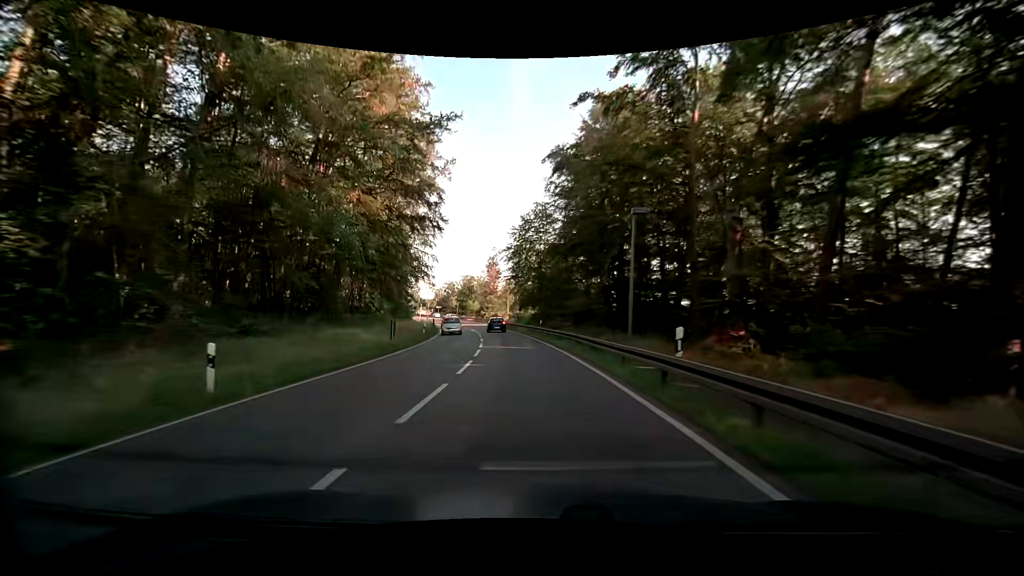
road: primary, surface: asphalt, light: Day
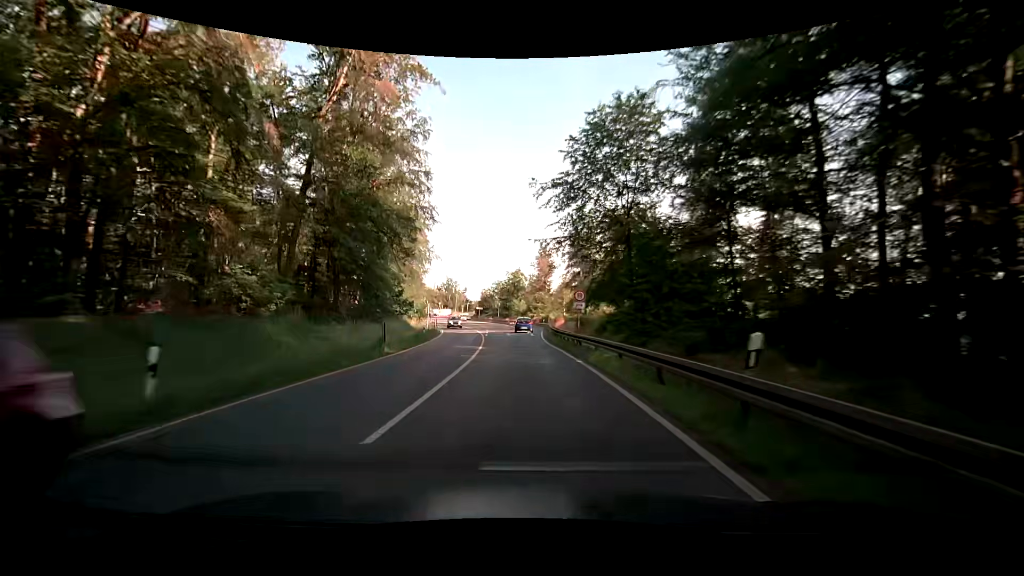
(-1.8, +31.7) m; -7°
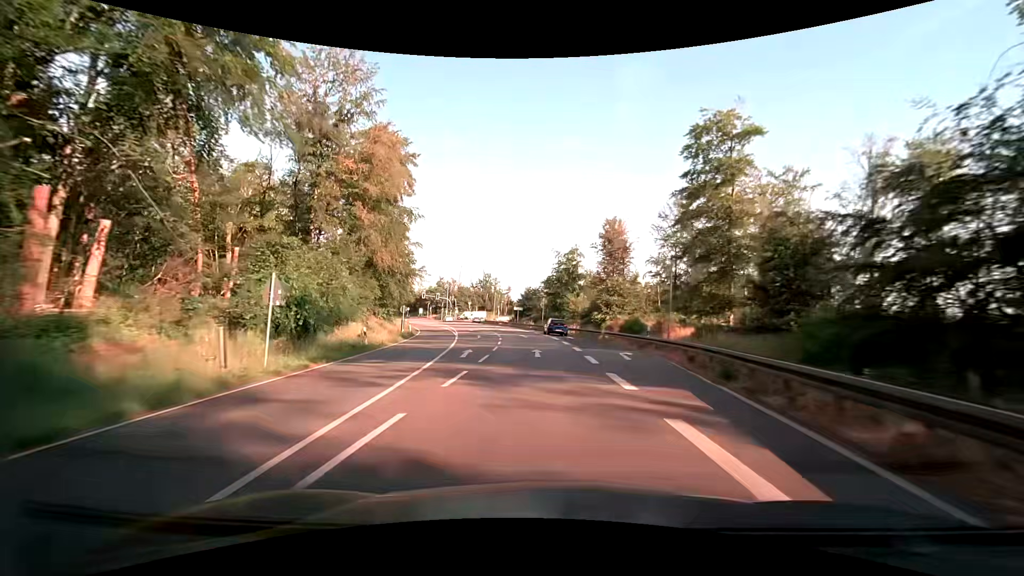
(-2.1, +42.5) m; -5°
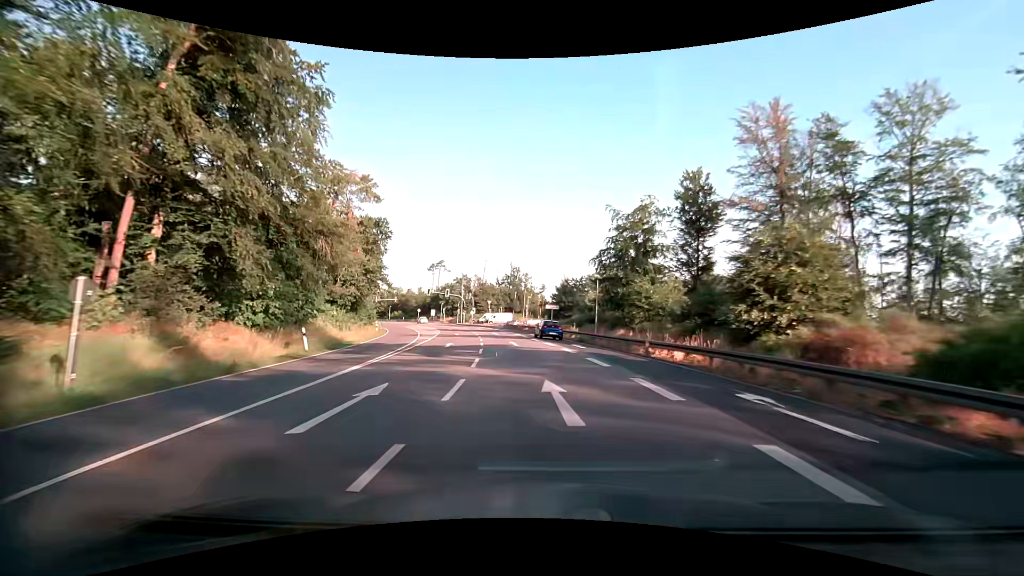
(-1.1, +31.9) m; -4°
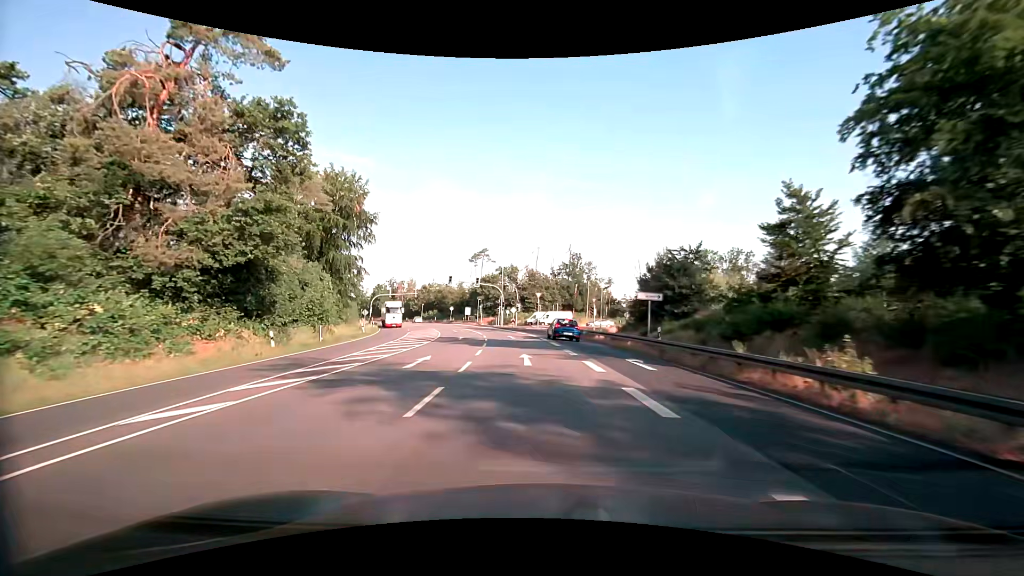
(-1.8, +31.7) m; -7°
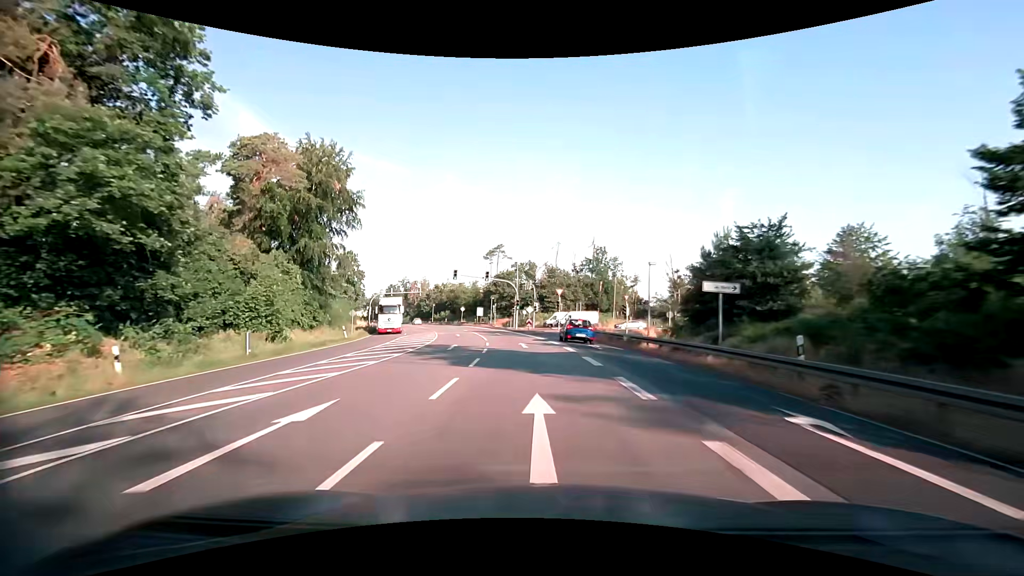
(-0.2, +10.6) m; -2°
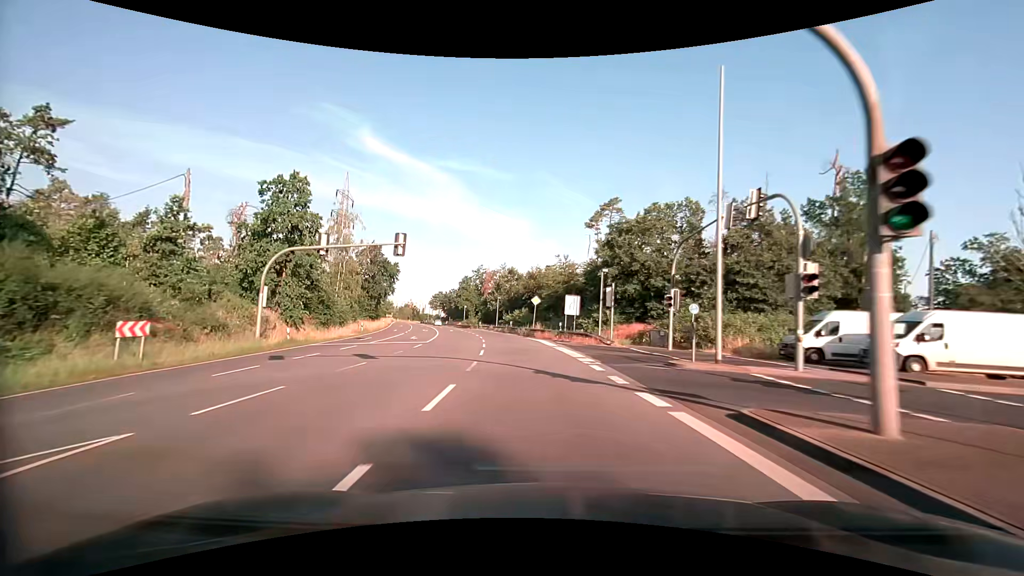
(-5.6, +52.4) m; -12°
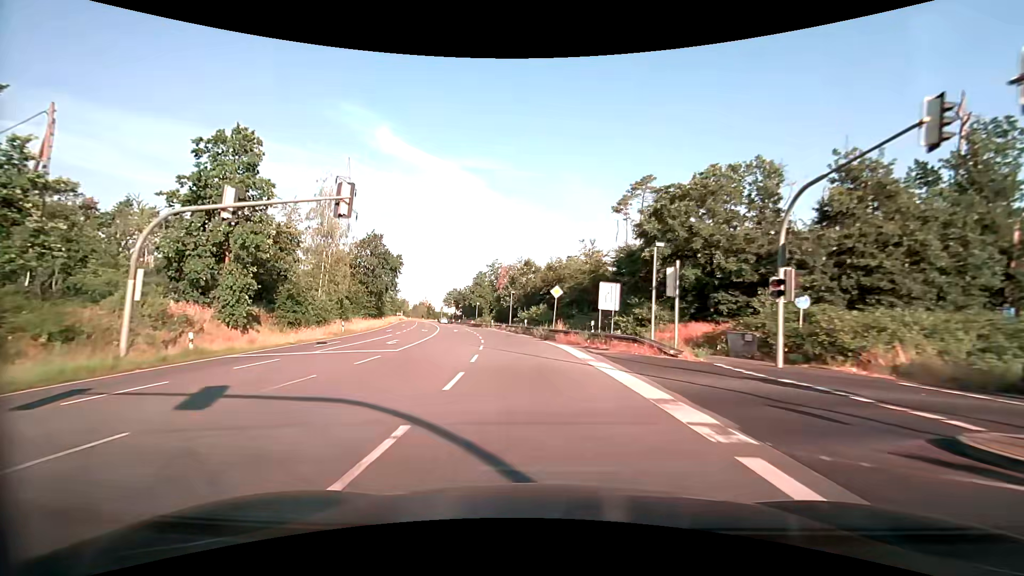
(-0.2, +10.6) m; -2°
(0, +10) (-1, +20) (-2, +30) (-3, +40) (-5, +50) (-7, +60) (-9, +69) (-11, +79) (-14, +89) (-16, +98) m
